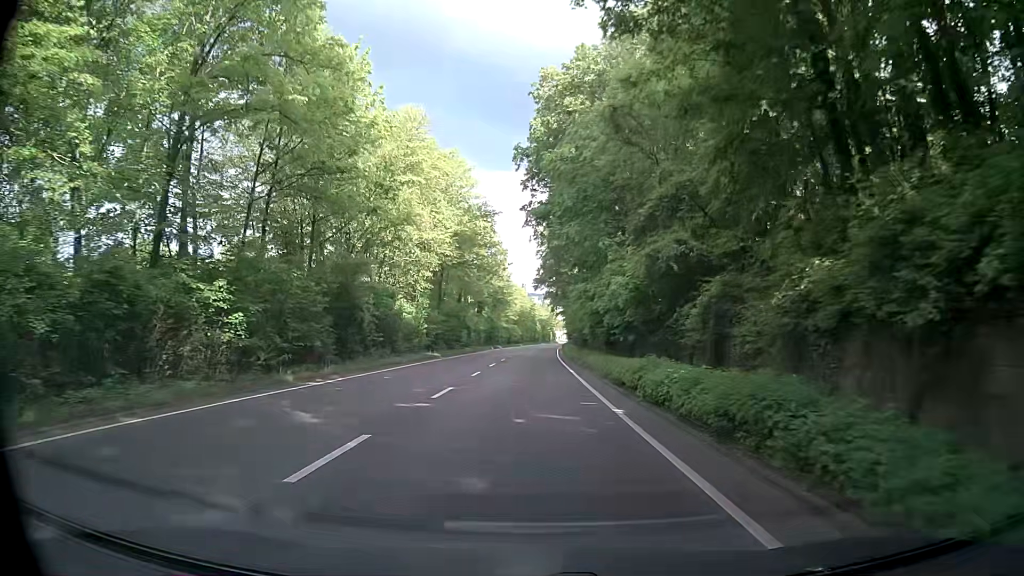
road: secondary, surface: asphalt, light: Day
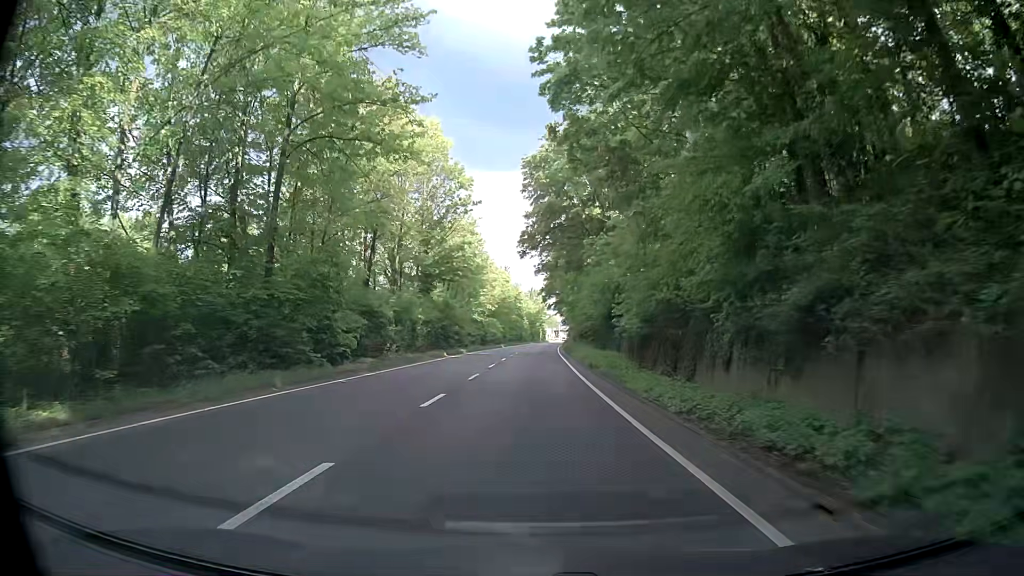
(+0.3, +37.9) m; +1°
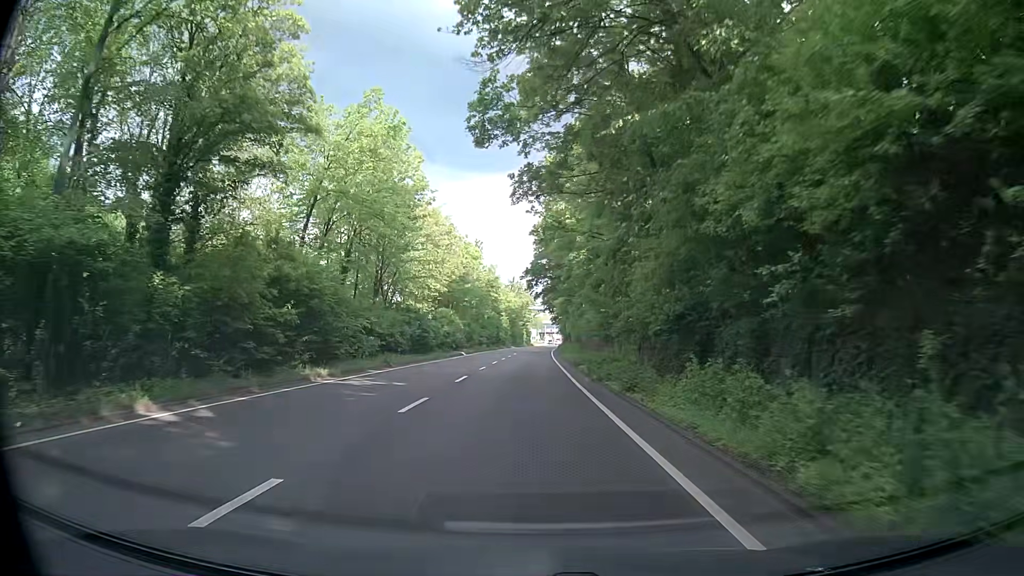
(+0.9, +36.9) m; +2°
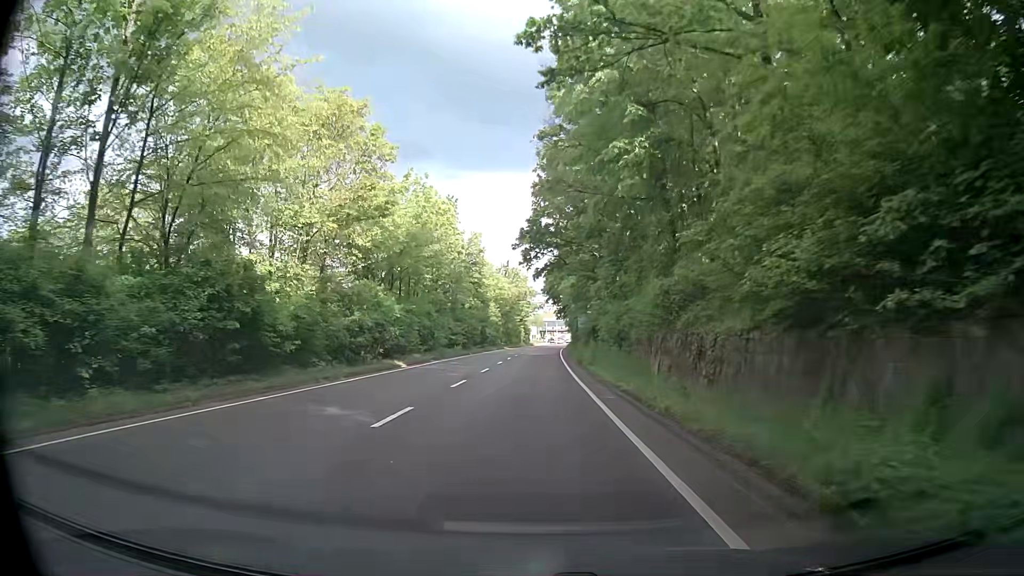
(+0.2, +28.8) m; 0°
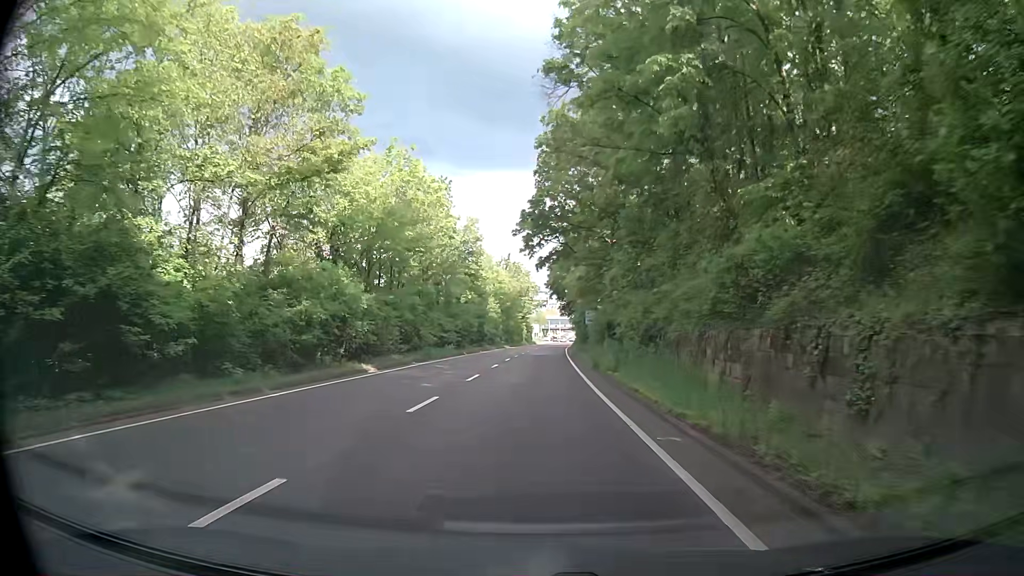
(0.0, +7.1) m; -1°
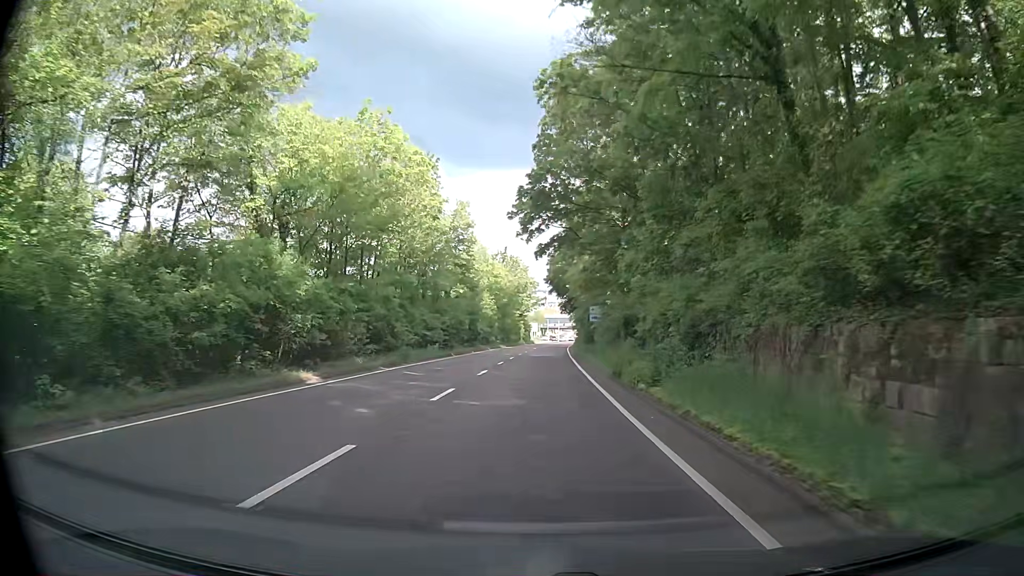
(+0.1, +7.1) m; +1°
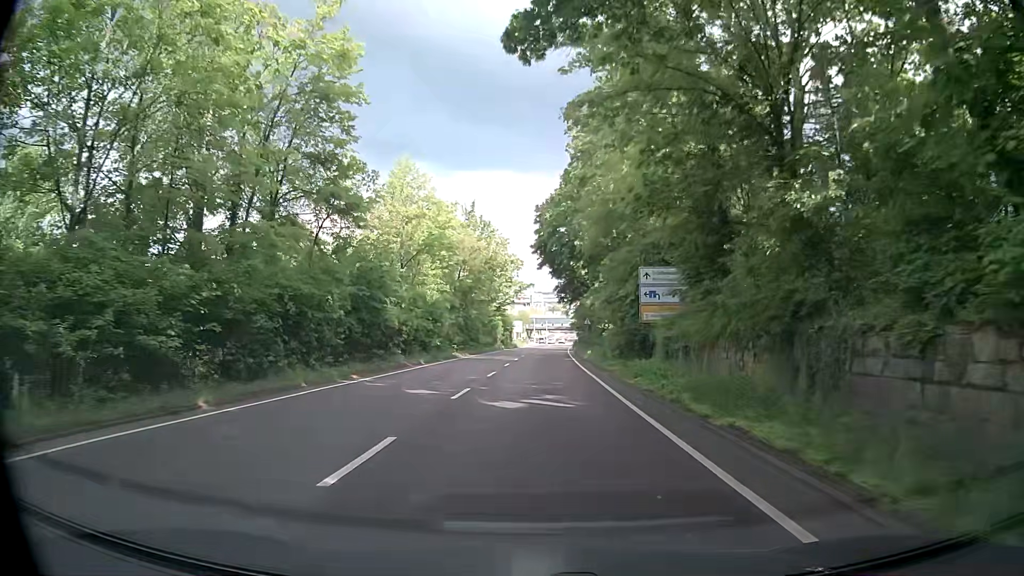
(-0.1, +34.8) m; 0°
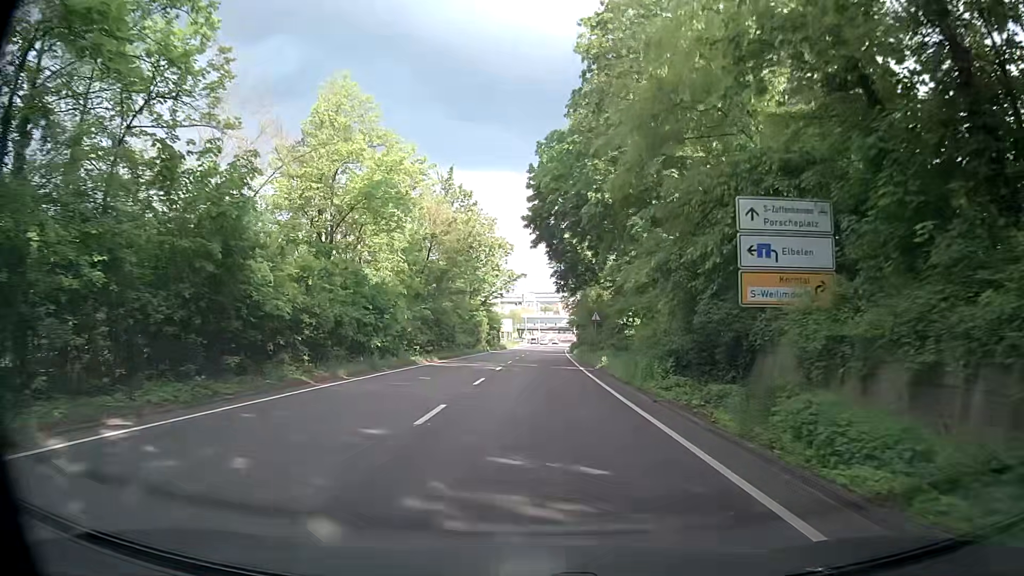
(+0.1, +13.6) m; 0°
(0, +10) (0, +20) (+1, +30) (+1, +40) (+1, +50) (+2, +60) (+2, +70) (+3, +80) (+4, +90) (+4, +100) m
